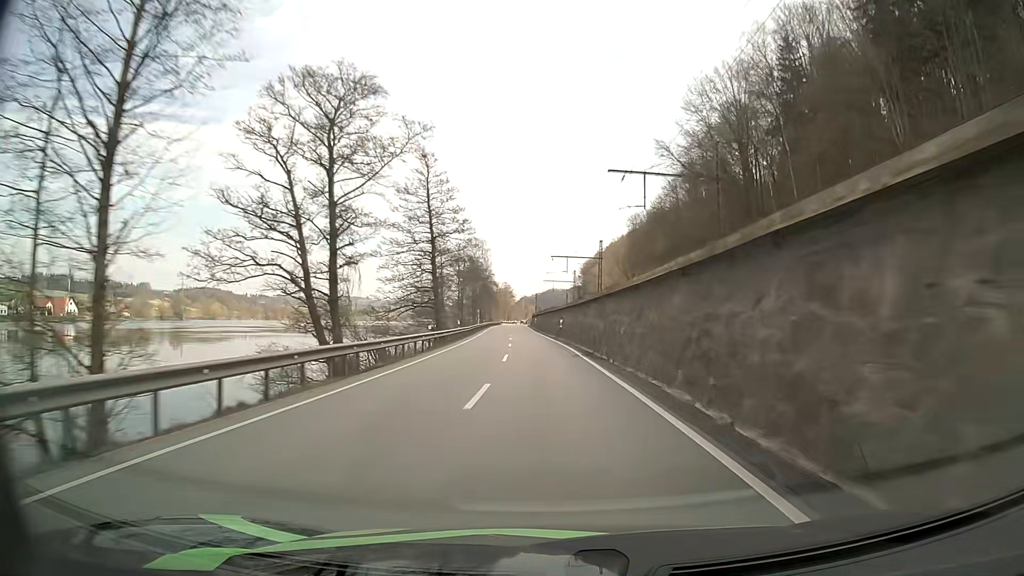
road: primary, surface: asphalt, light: Day
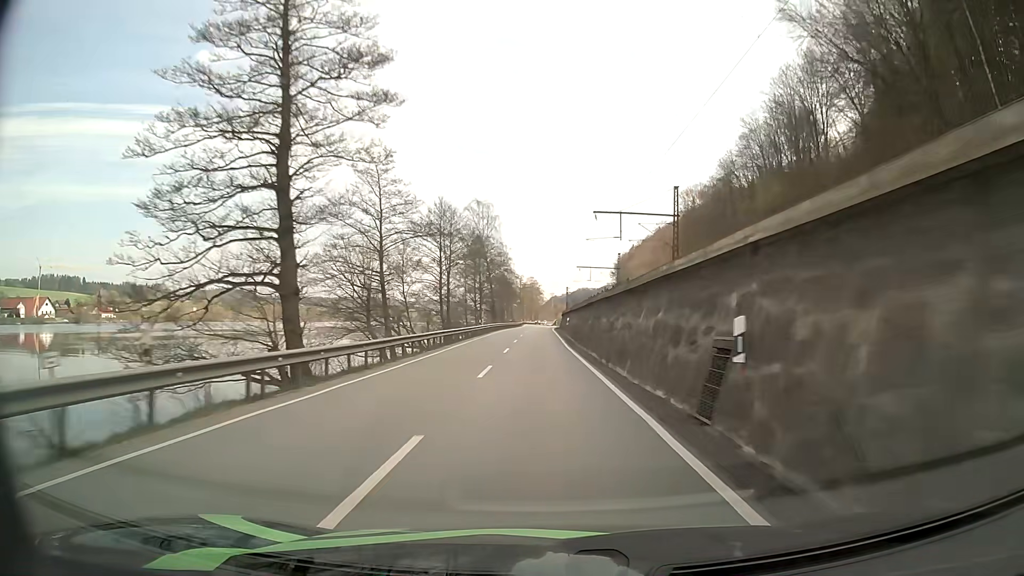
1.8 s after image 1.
(-0.8, +42.2) m; -3°
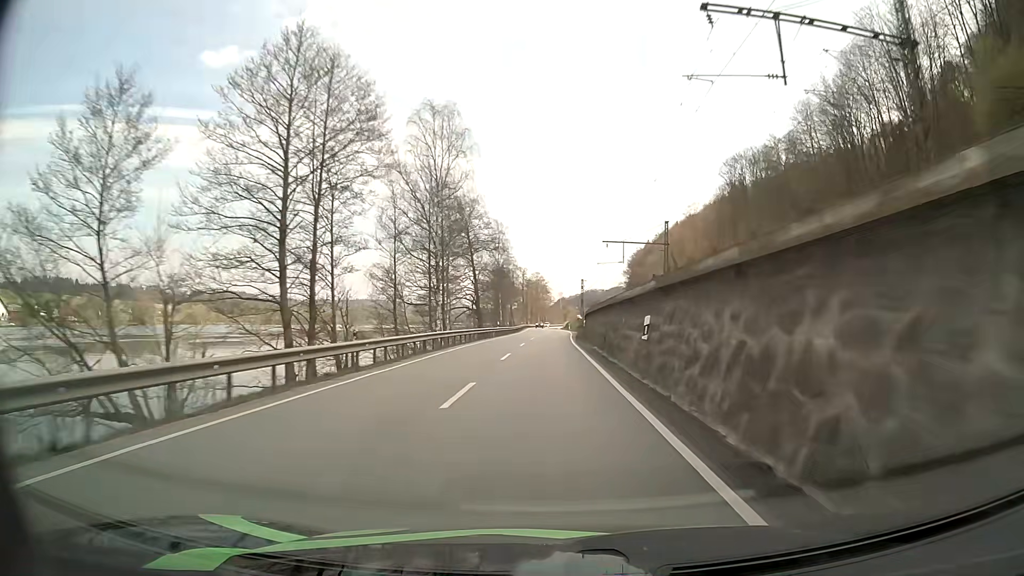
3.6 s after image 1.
(-0.4, +41.4) m; -1°
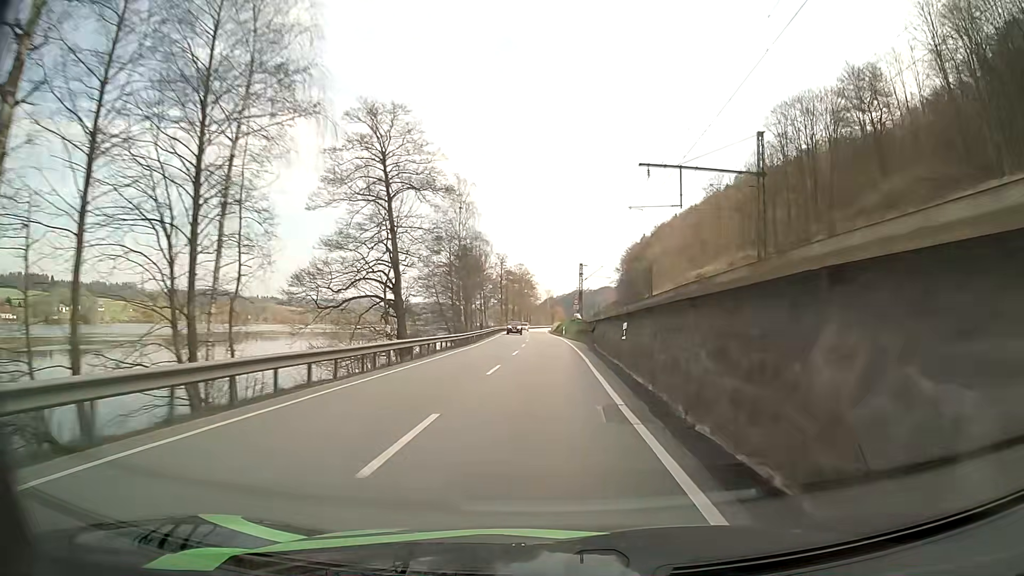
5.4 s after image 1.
(+0.3, +40.0) m; +1°
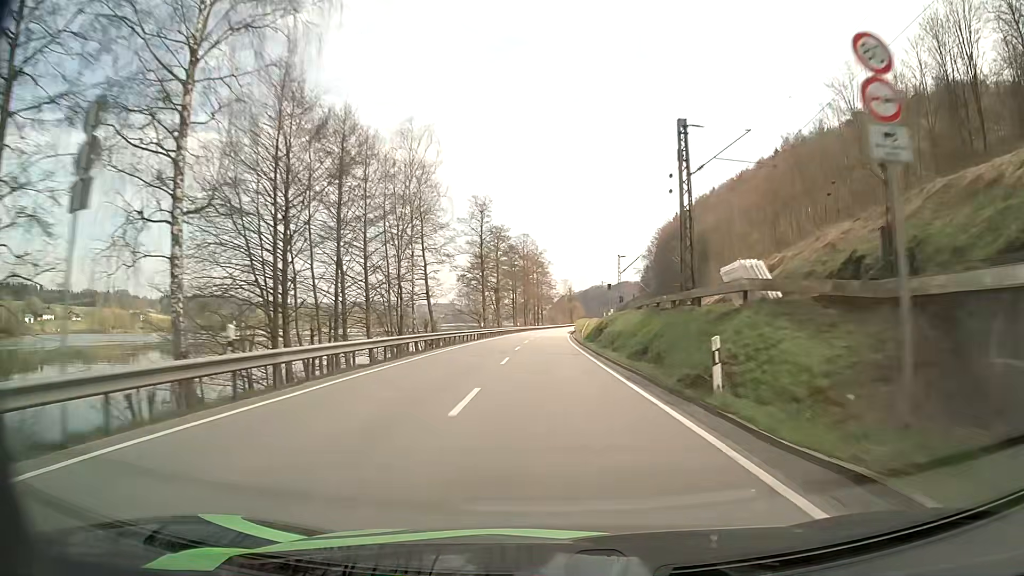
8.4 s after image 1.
(-0.4, +68.0) m; -1°
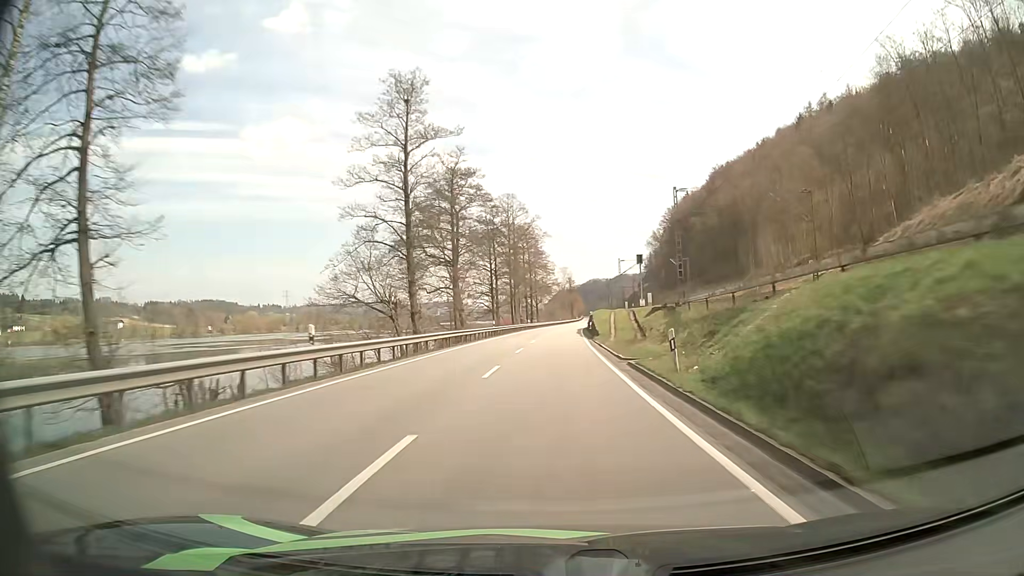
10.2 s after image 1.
(-0.1, +41.7) m; 0°
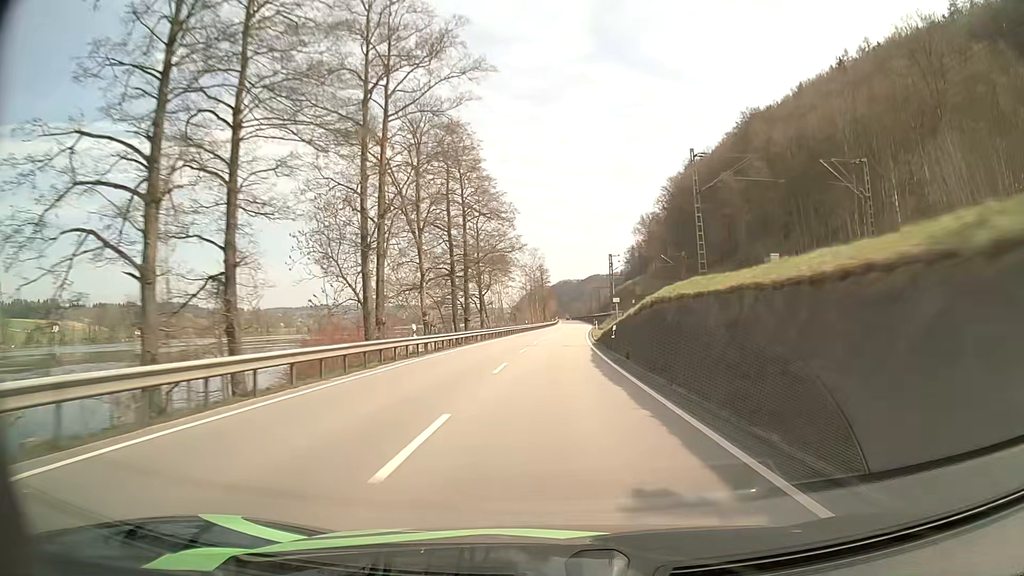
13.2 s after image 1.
(+1.5, +69.6) m; +3°
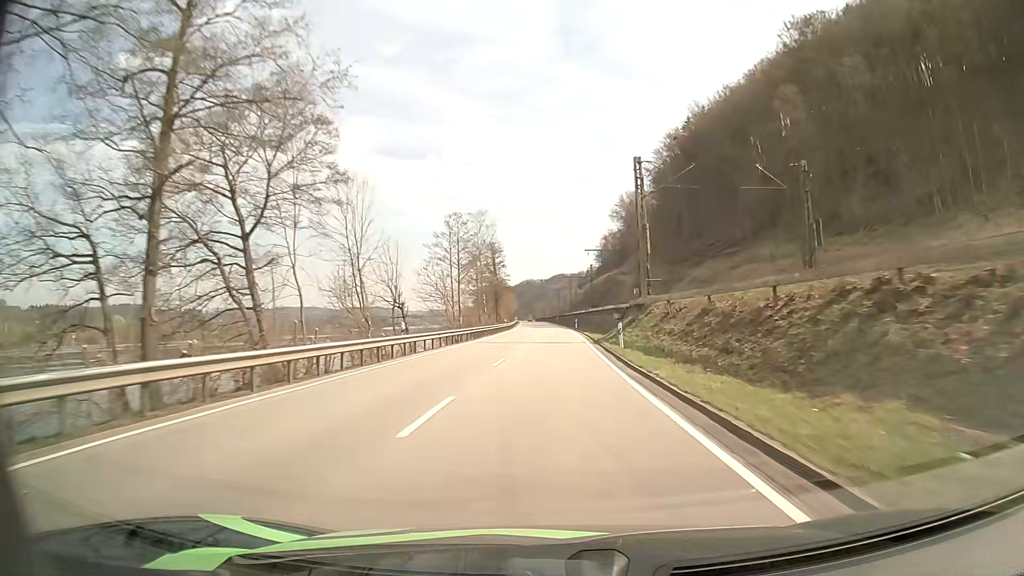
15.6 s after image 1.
(+1.5, +57.7) m; +3°
(0, +10) (0, +20) (0, +30) (0, +40) (+1, +50) (+1, +60) (+1, +70) (+1, +80) (+1, +90) (+1, +100) m
